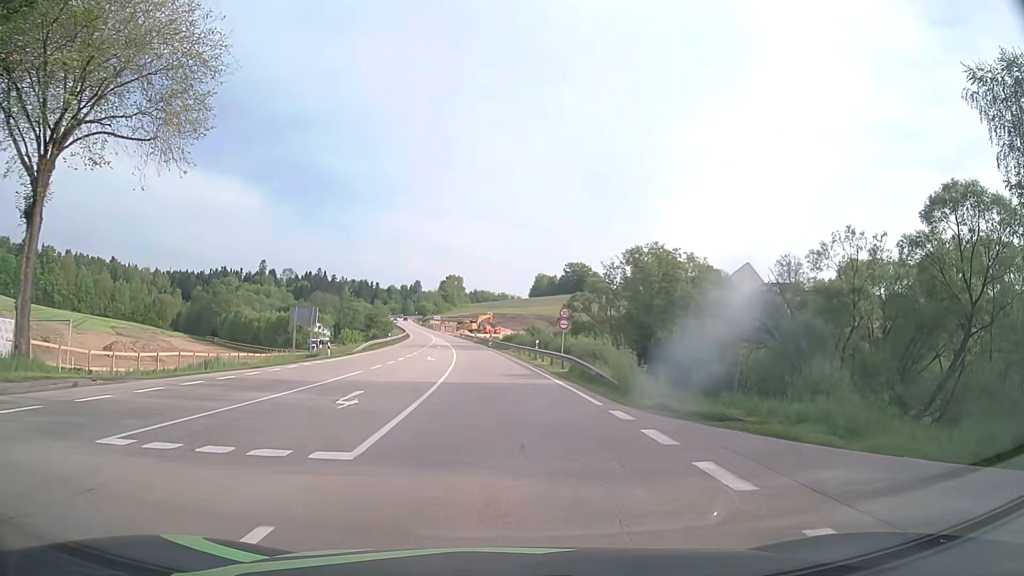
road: primary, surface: asphalt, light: Day
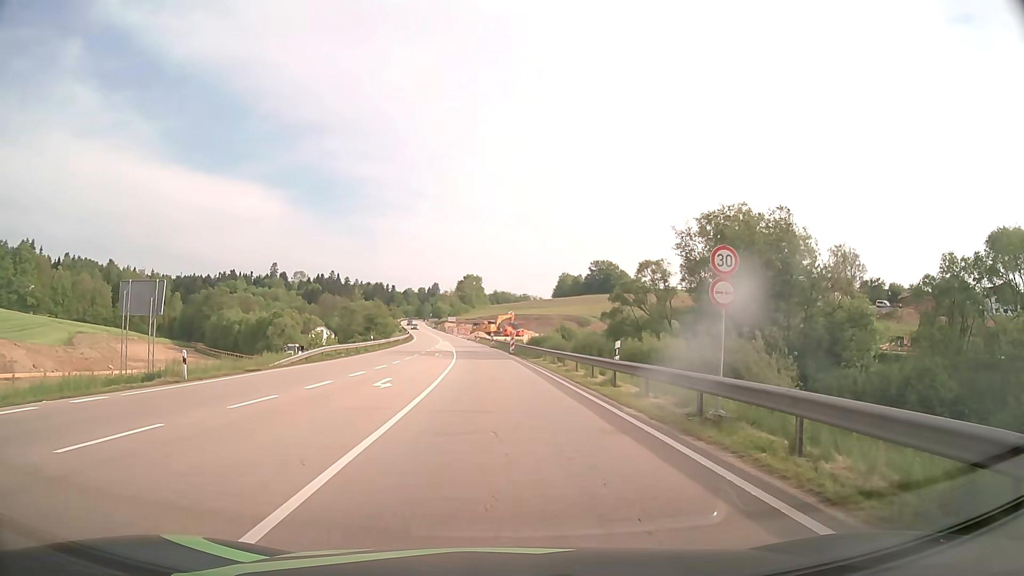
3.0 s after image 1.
(-0.5, +24.4) m; -2°
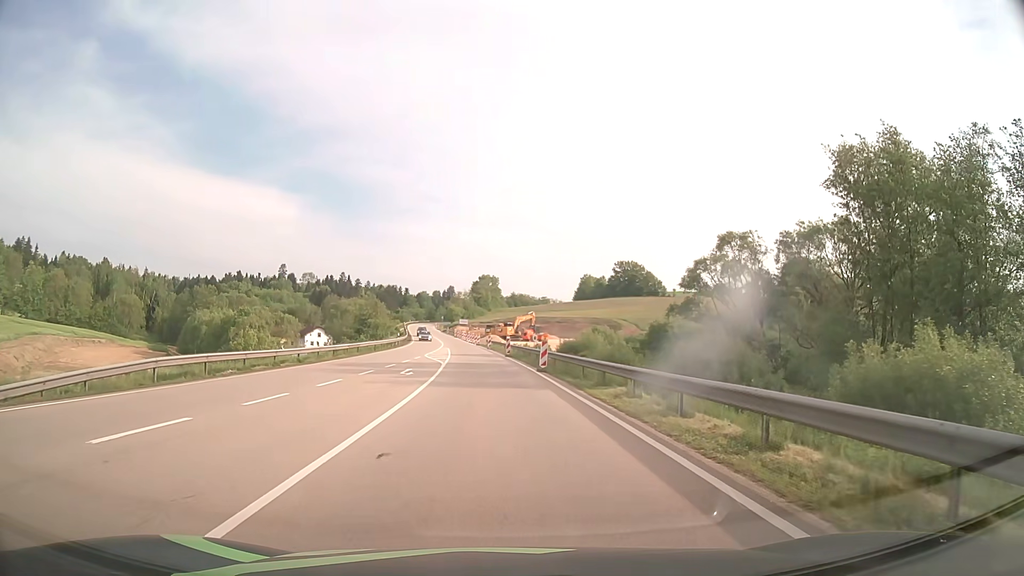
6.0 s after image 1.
(-0.3, +23.5) m; -1°
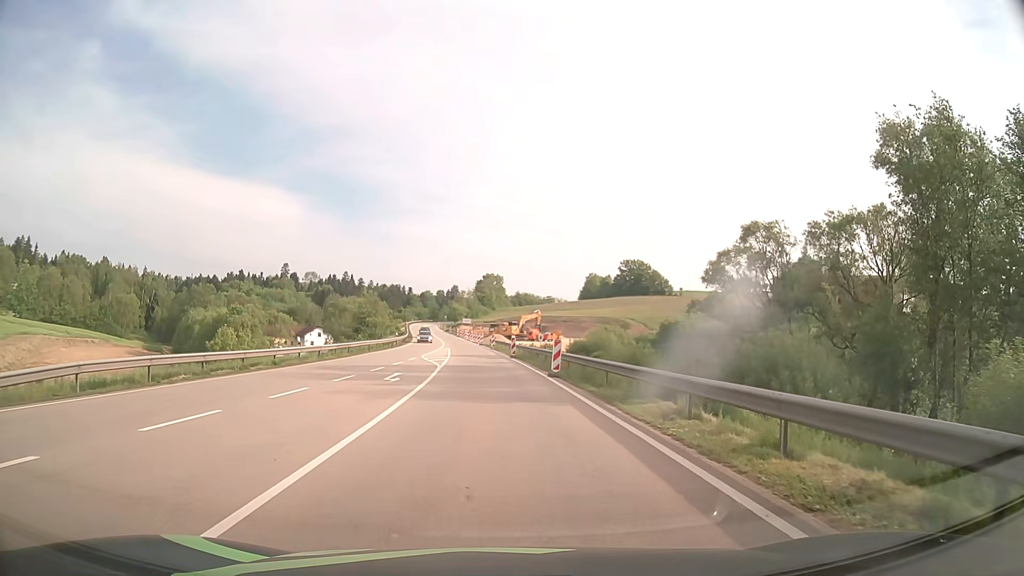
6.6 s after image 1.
(0.0, +4.6) m; 0°
